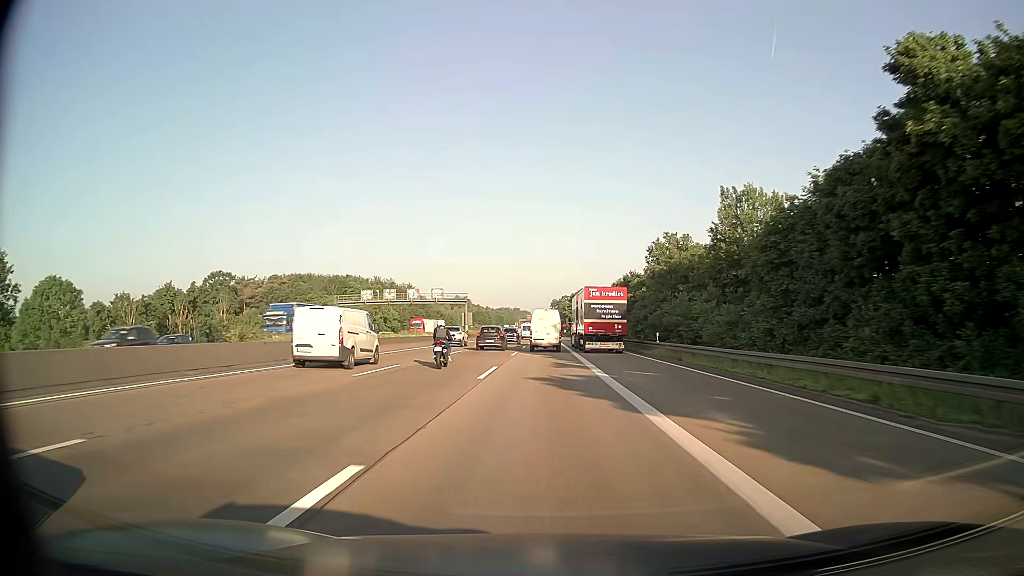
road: motorway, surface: asphalt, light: Day
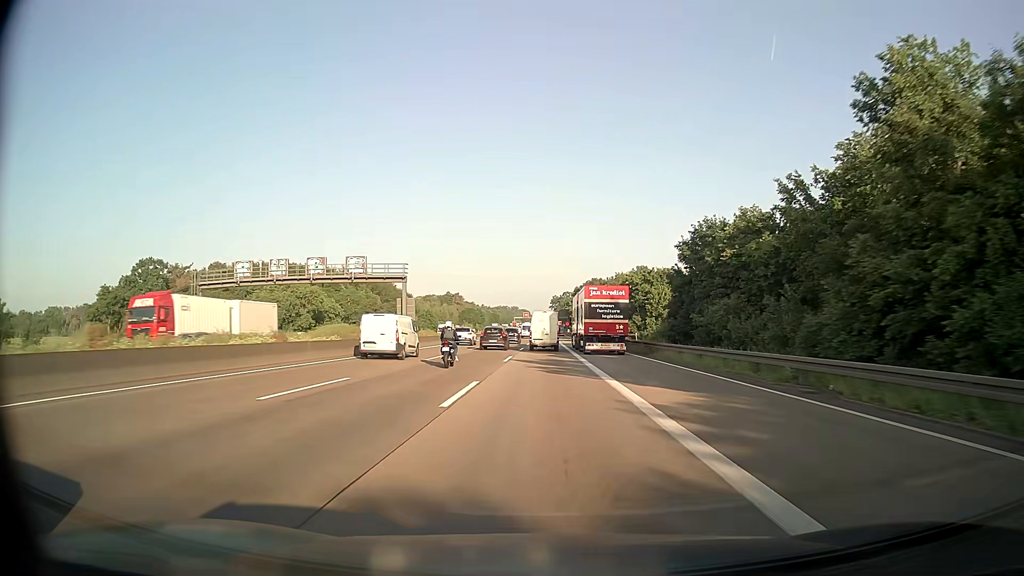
(0.0, +42.8) m; 0°
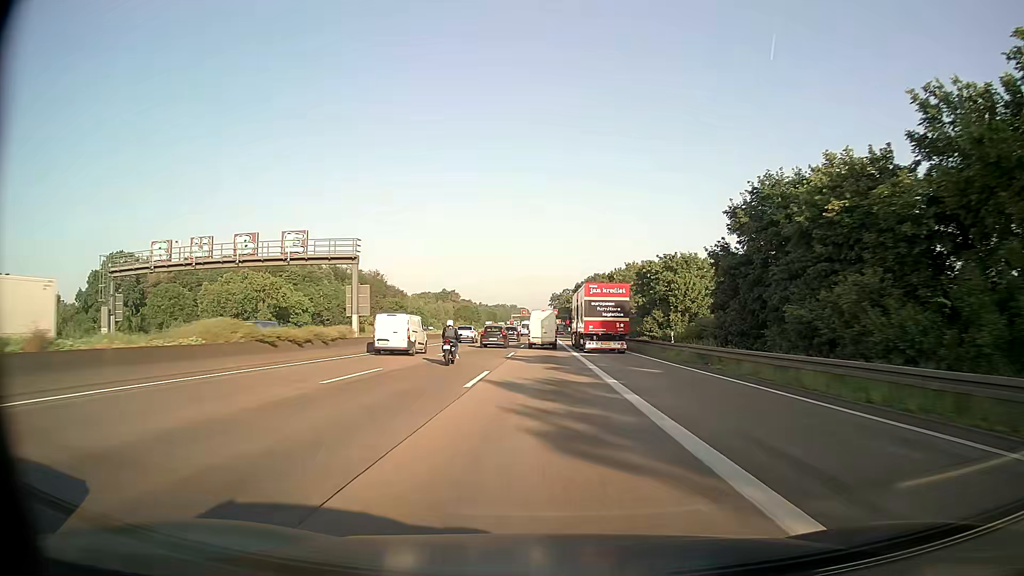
(0.0, +14.2) m; 0°
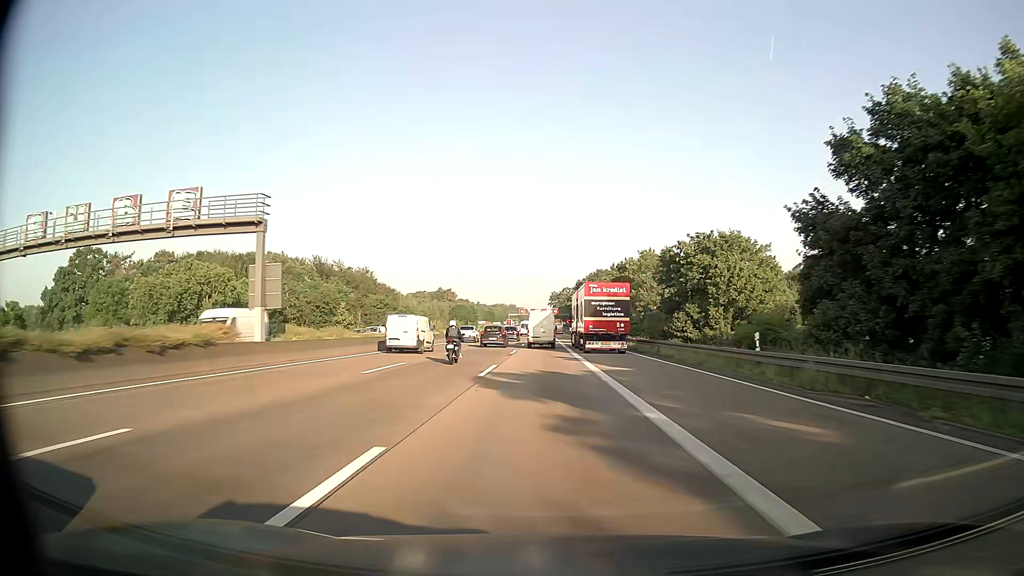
(+0.1, +14.1) m; 0°
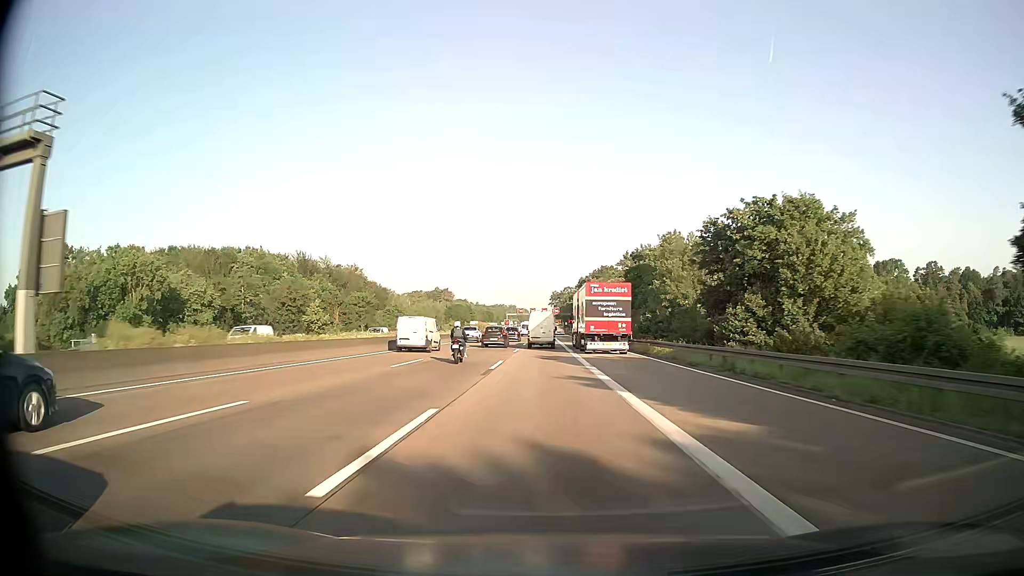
(0.0, +14.2) m; 0°
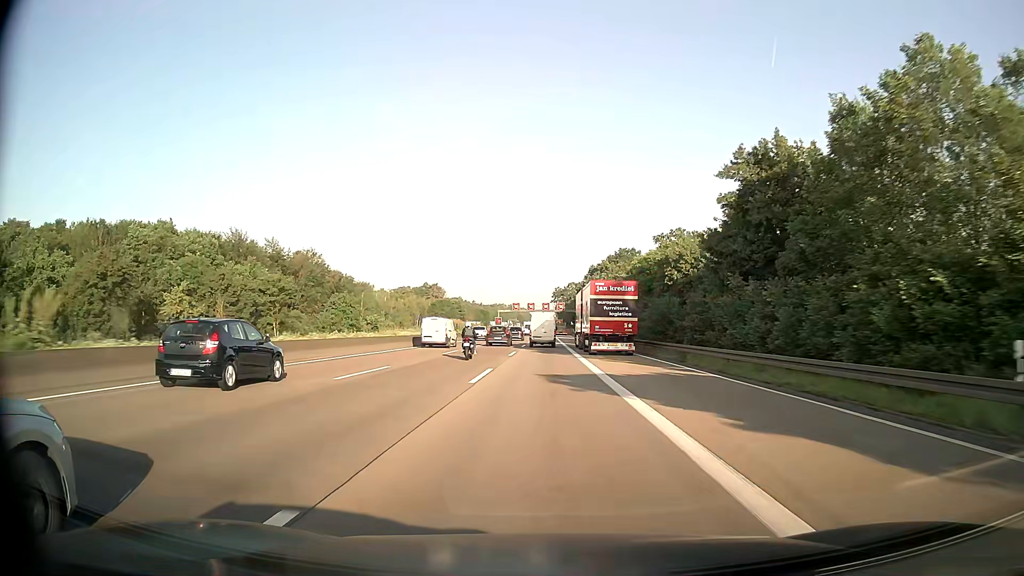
(-0.1, +42.7) m; 0°
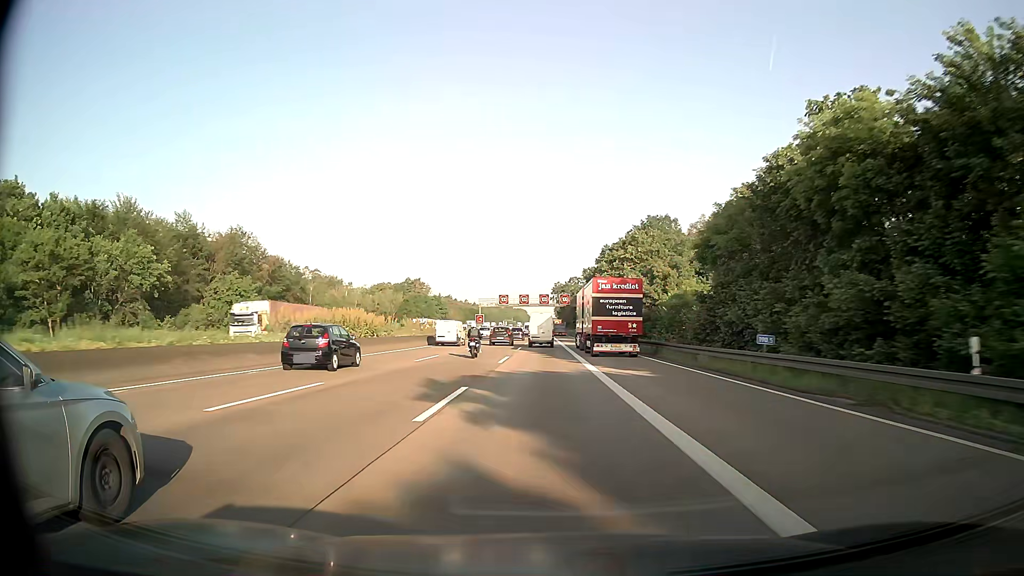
(0.0, +43.3) m; 0°
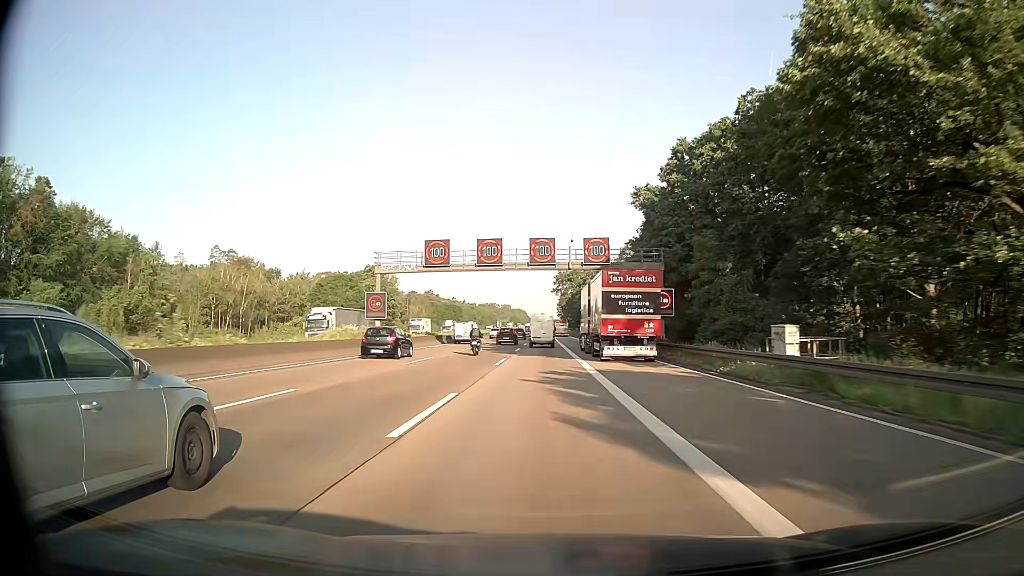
(0.0, +73.8) m; 0°
(0, +10) (0, +20) (0, +30) (0, +40) (0, +50) (0, +60) (0, +70) (0, +80) (0, +90) (0, +100) m
